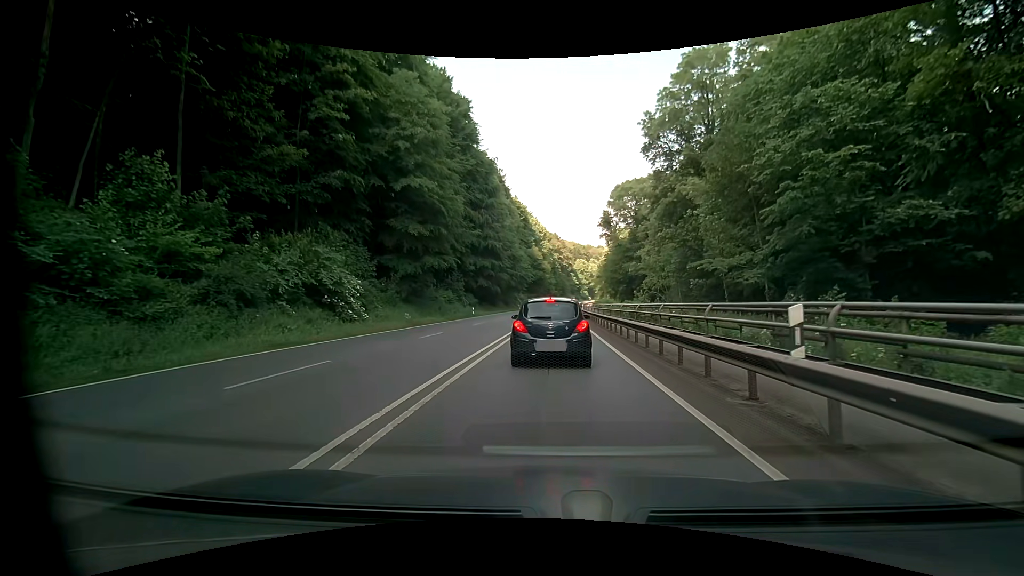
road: primary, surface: asphalt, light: Day
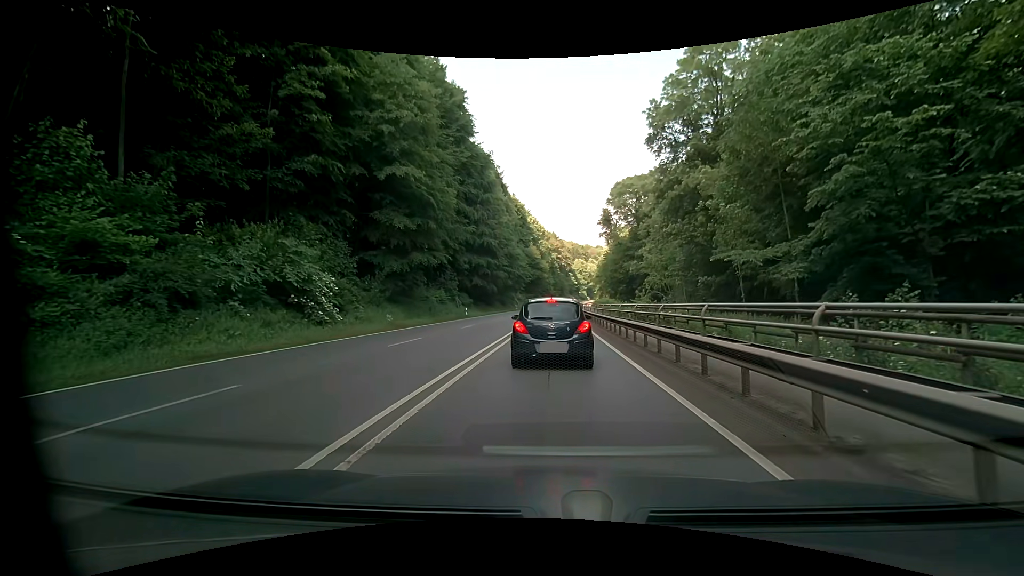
(-0.1, +3.6) m; -2°
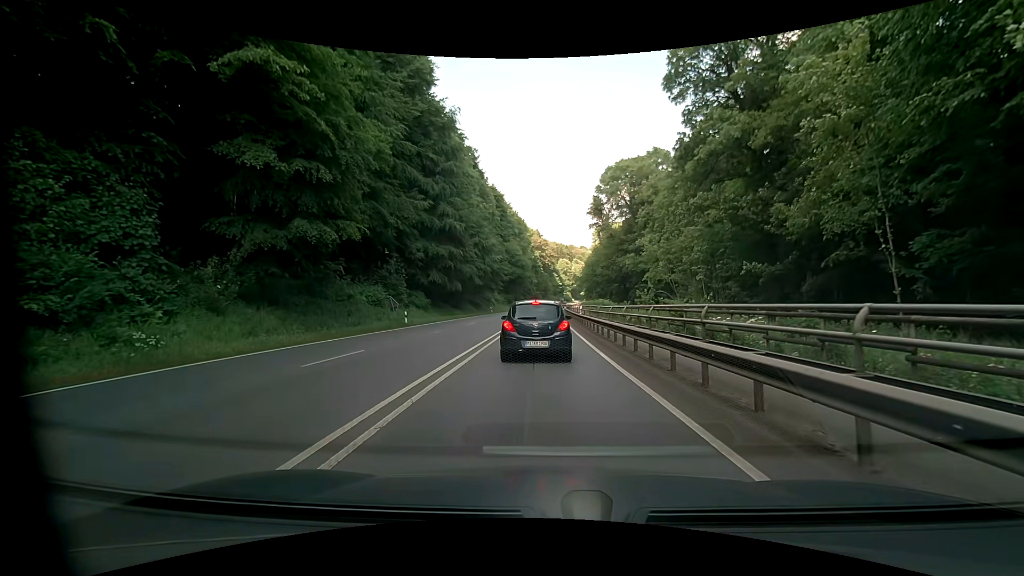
(+0.6, +17.2) m; +2°
(0, +10) (0, +20) (0, +30) (0, +40) (0, +50) (0, +60) (+1, +70) (+1, +80) (+1, +90) (+2, +100) m
